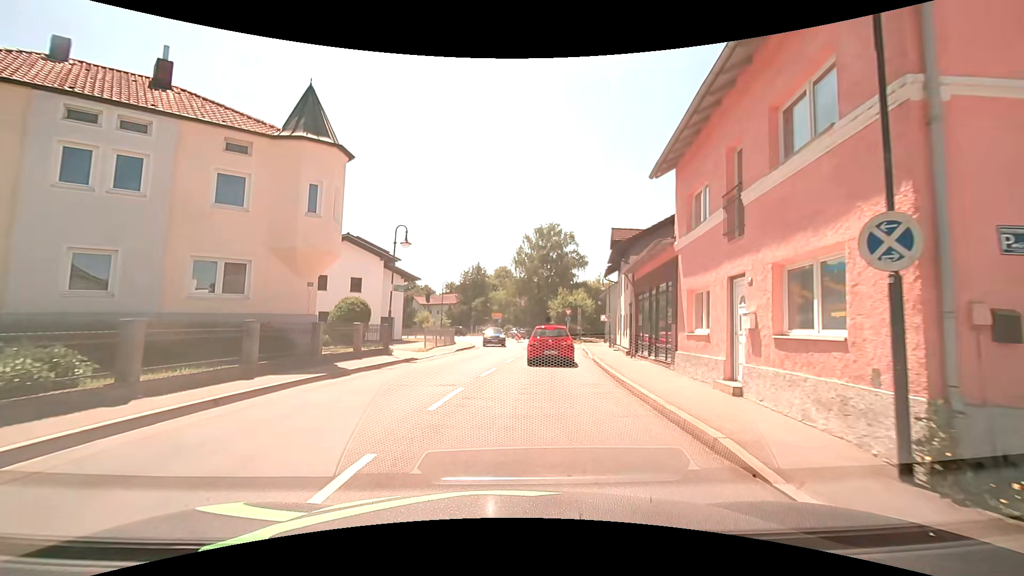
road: secondary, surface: asphalt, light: Day
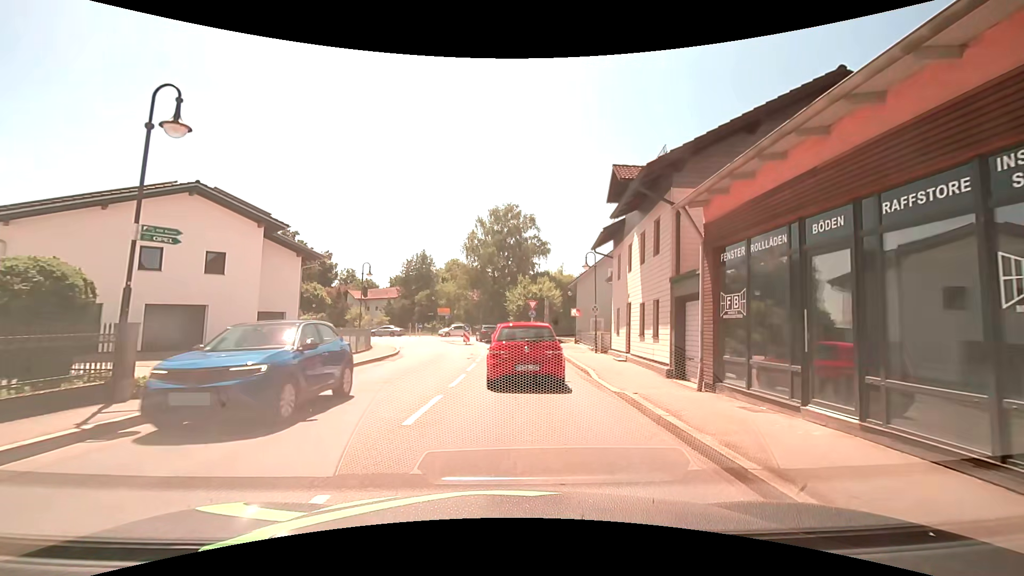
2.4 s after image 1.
(+0.6, +12.6) m; +4°
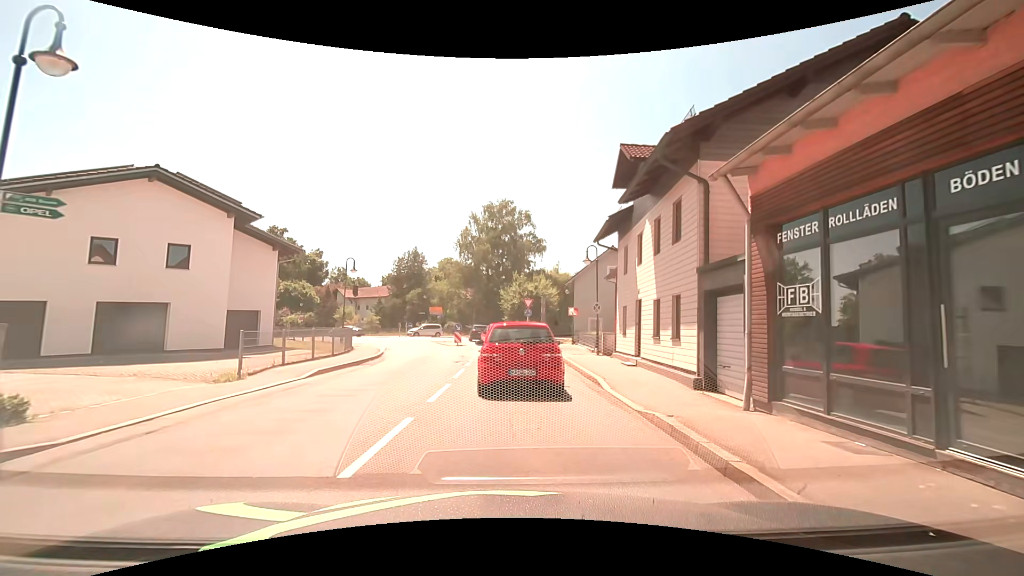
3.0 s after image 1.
(+0.1, +2.3) m; +1°
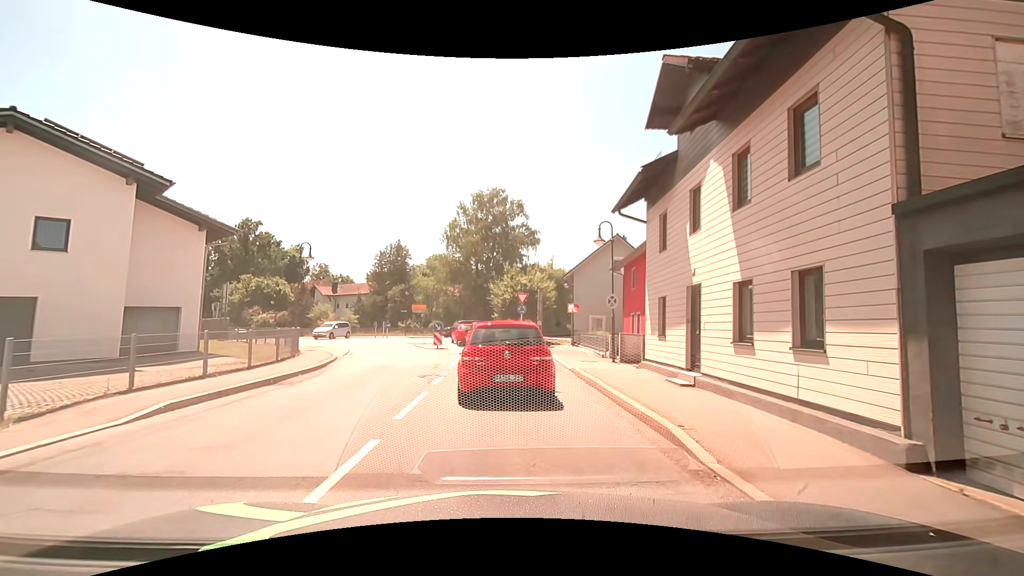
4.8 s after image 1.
(+0.2, +6.0) m; +2°
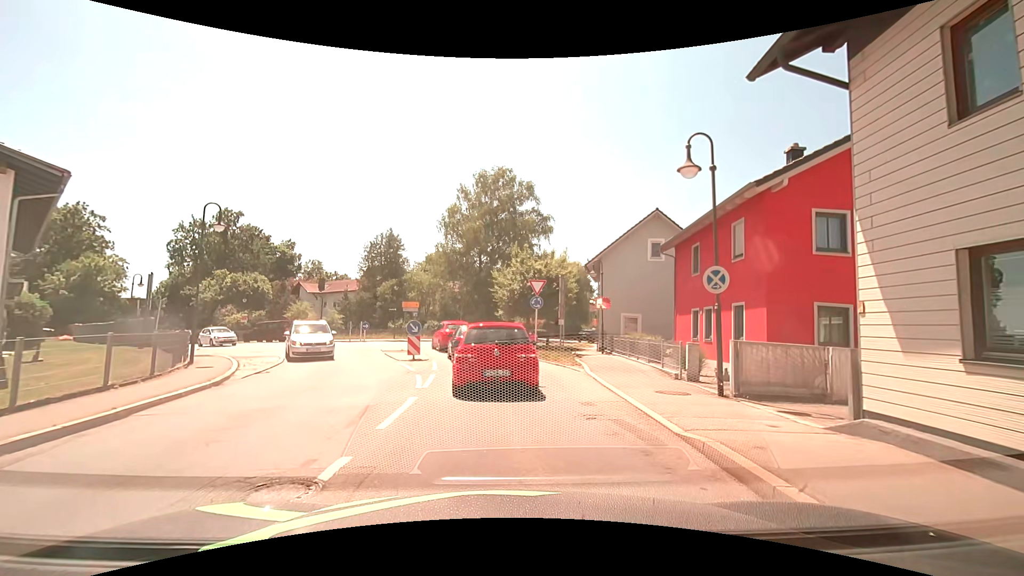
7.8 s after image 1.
(0.0, +9.7) m; -2°
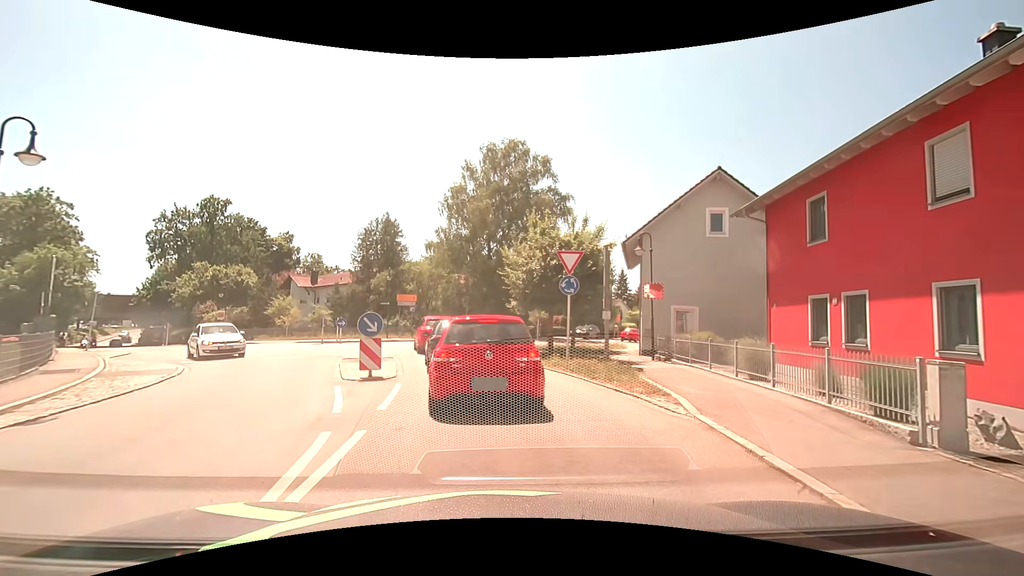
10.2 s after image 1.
(+0.1, +8.0) m; -1°
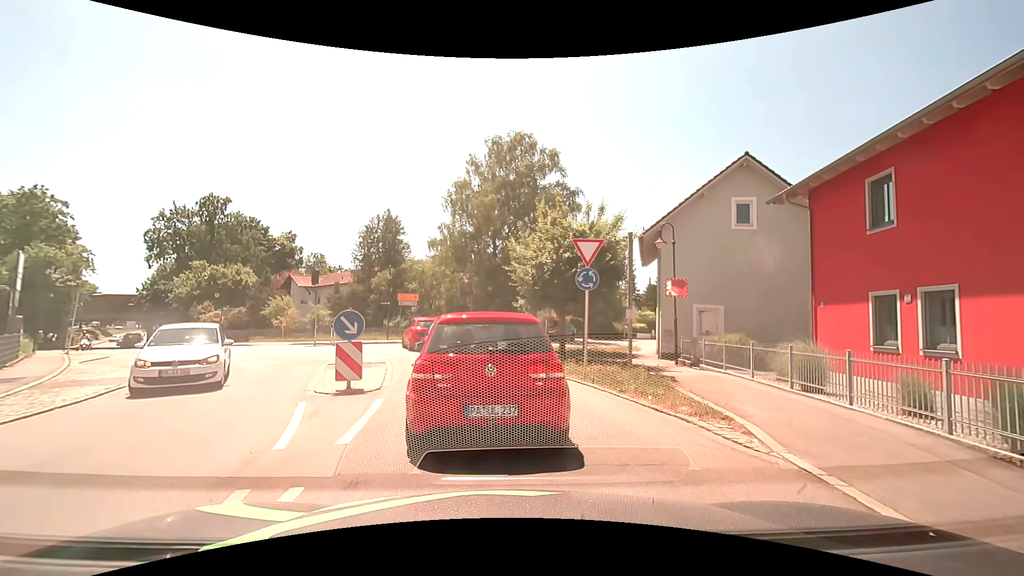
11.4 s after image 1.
(0.0, +2.0) m; +1°
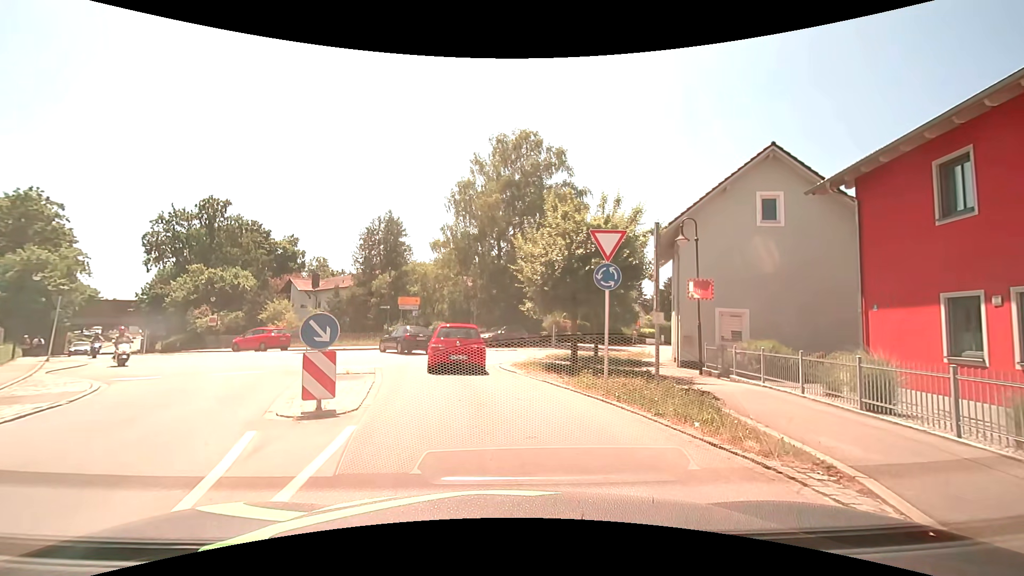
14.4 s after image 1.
(0.0, +2.1) m; 0°
(-1, +10) (-2, +20) (-1, +30) (+4, +38) (+9, +47) (+15, +55) (+20, +64) (+25, +72) (+30, +81) (+36, +89) m
